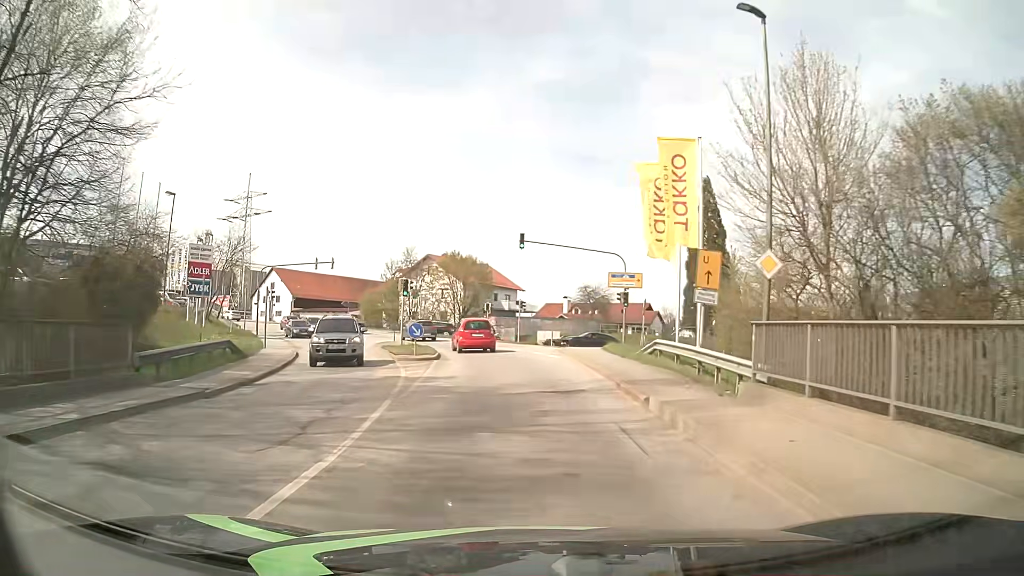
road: tertiary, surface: asphalt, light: Day
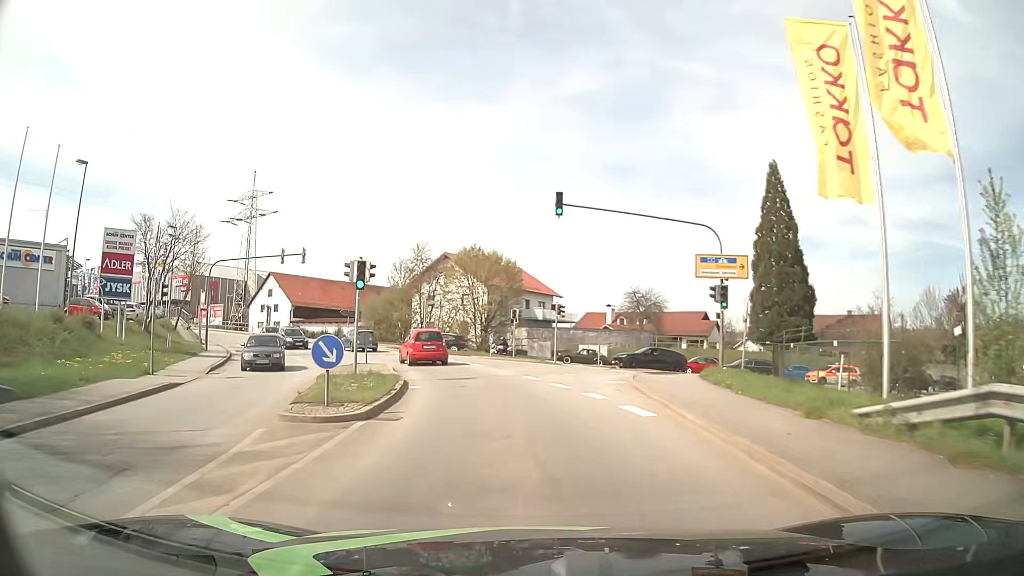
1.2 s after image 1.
(-0.1, +14.3) m; -3°
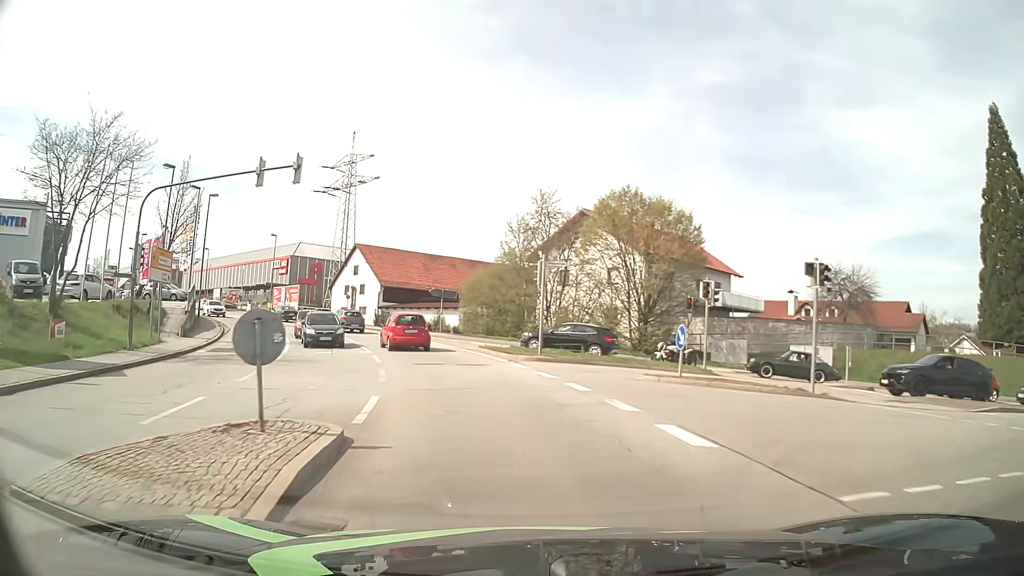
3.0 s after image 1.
(-1.9, +20.6) m; -11°
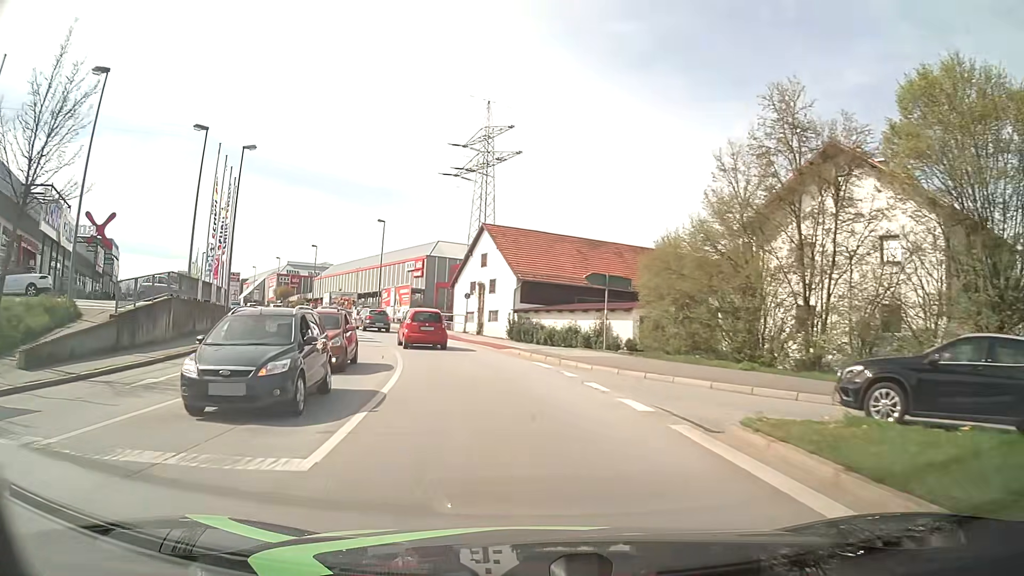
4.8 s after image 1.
(-2.4, +20.0) m; -14°
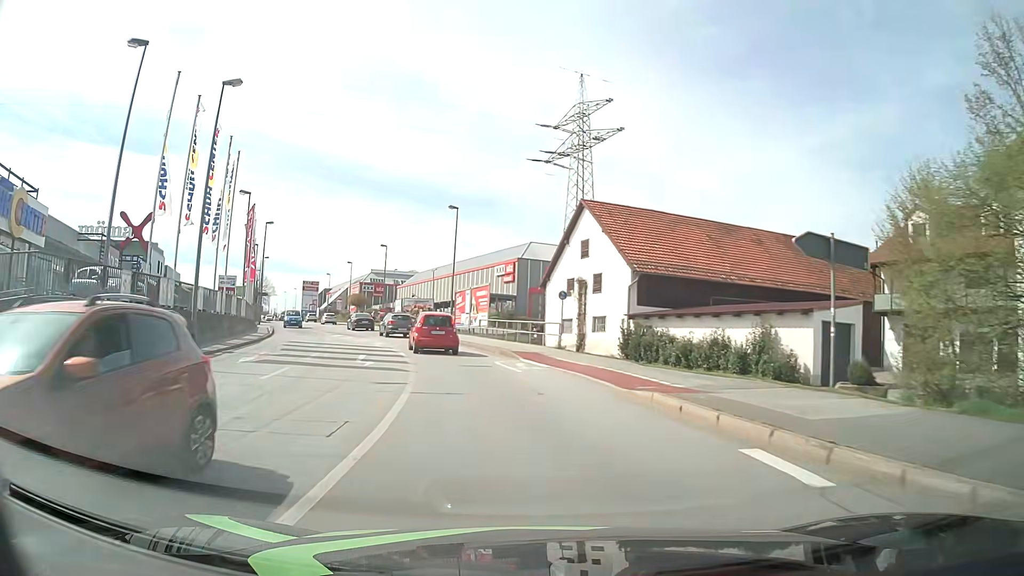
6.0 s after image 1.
(-1.0, +13.3) m; -9°
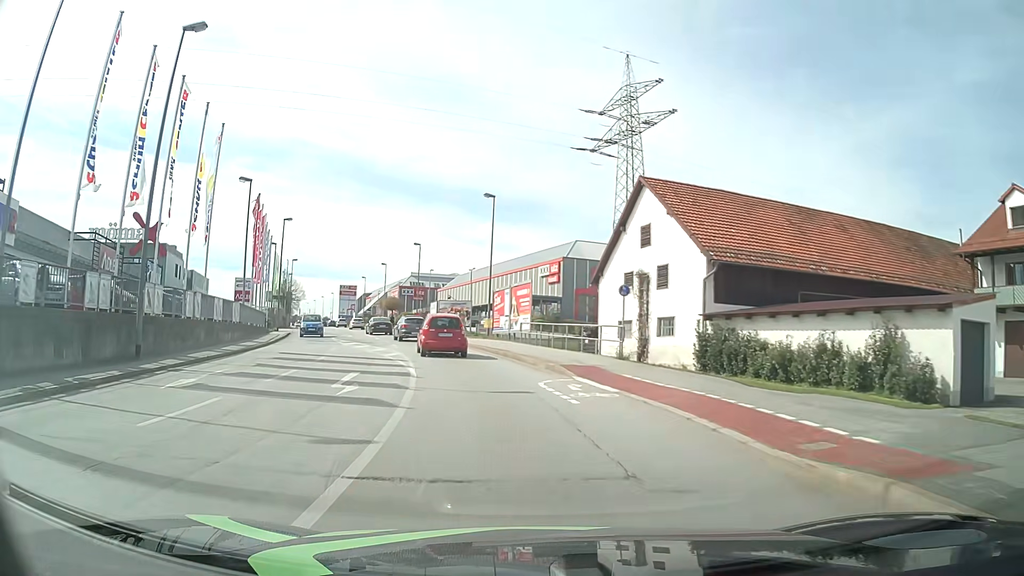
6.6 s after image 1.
(-0.2, +6.5) m; -4°
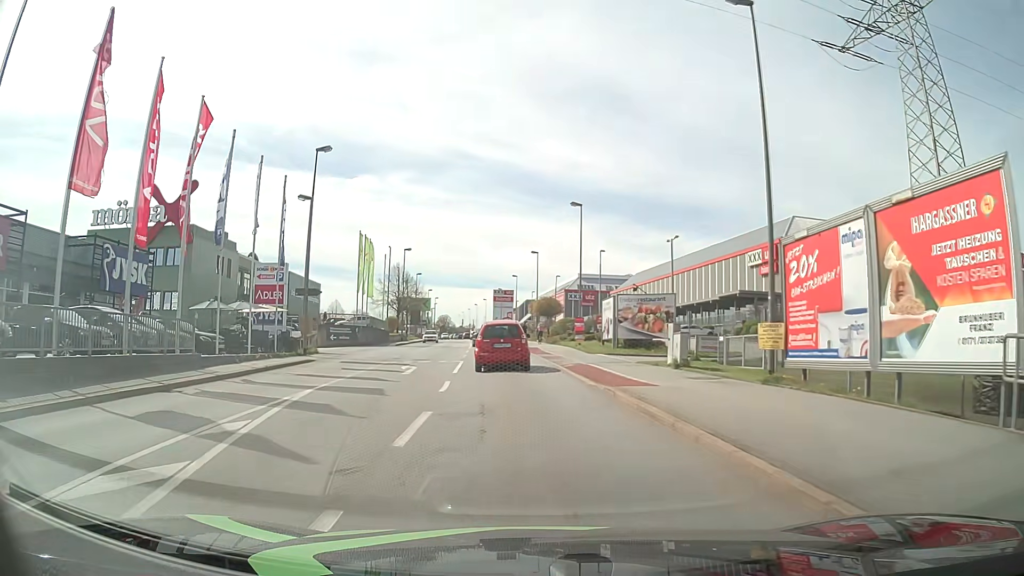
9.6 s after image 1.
(-4.2, +29.5) m; -15°
